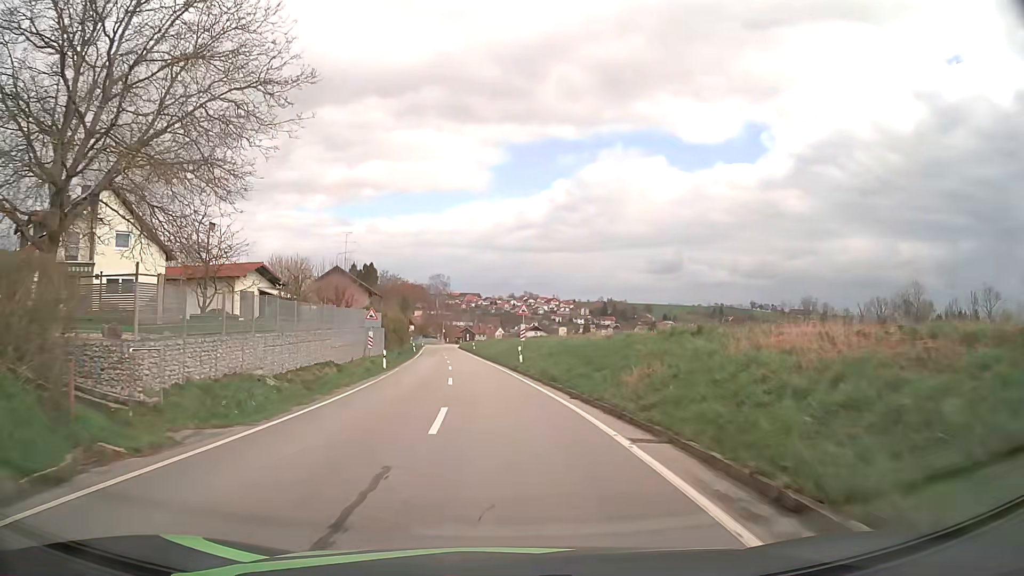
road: tertiary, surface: asphalt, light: Day
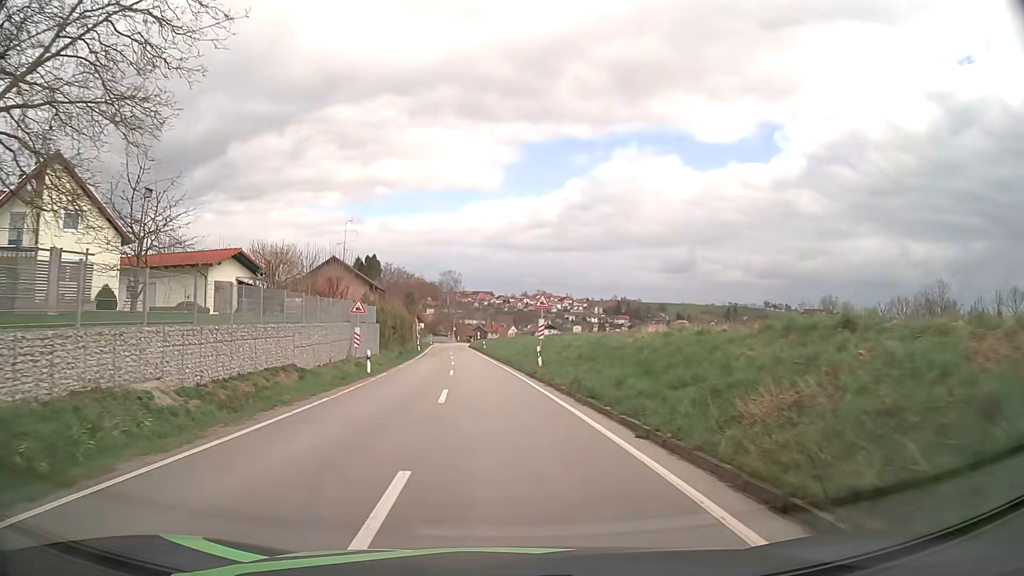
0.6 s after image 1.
(-0.1, +7.1) m; -1°
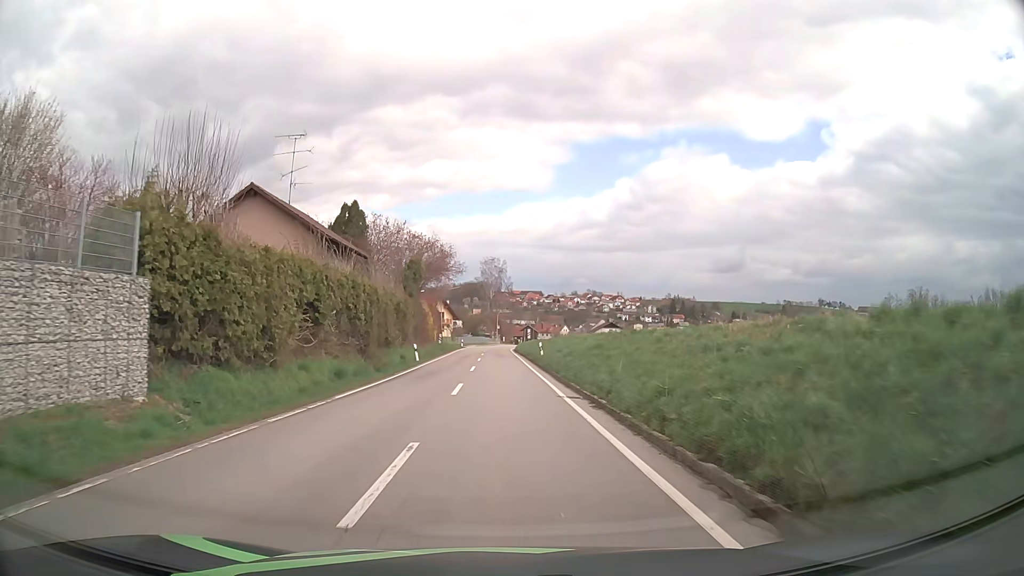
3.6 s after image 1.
(-1.3, +33.9) m; -4°
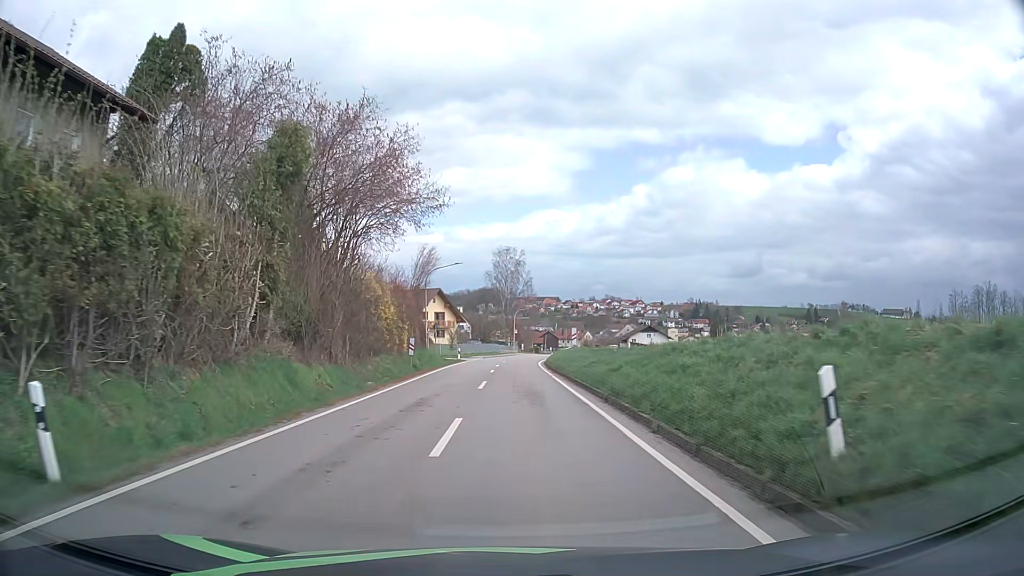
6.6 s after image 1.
(-0.5, +32.5) m; -1°
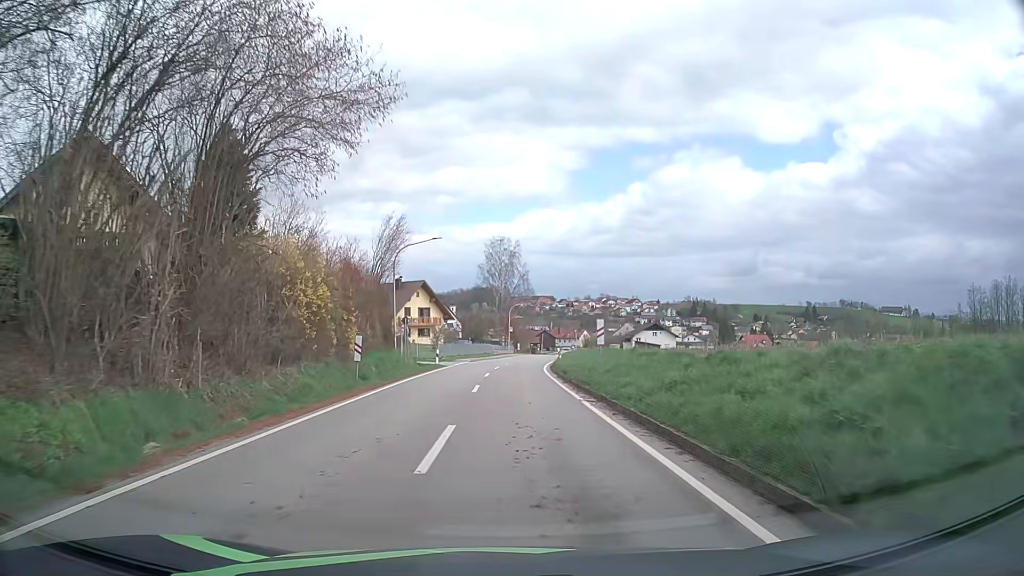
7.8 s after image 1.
(0.0, +13.0) m; 0°
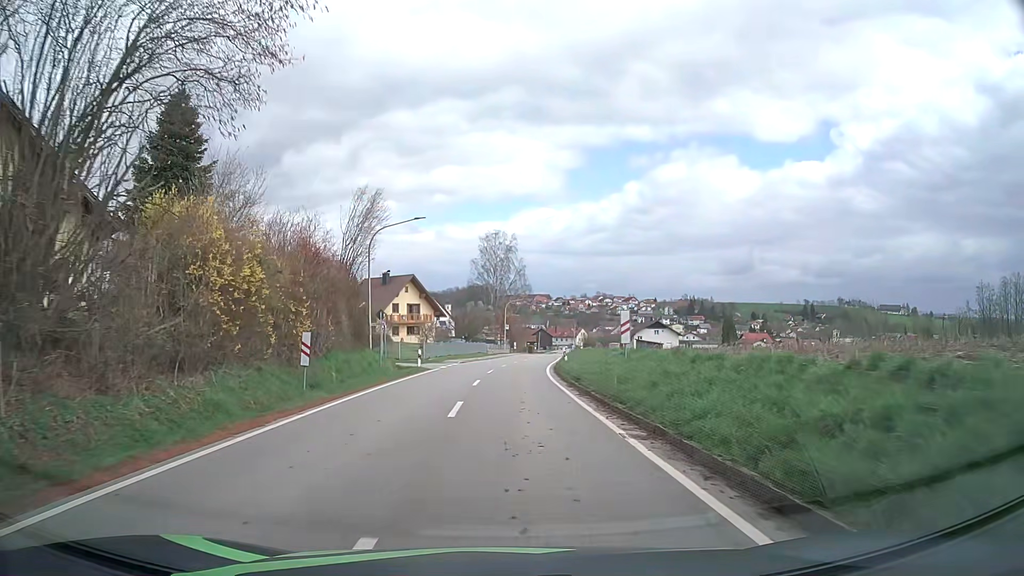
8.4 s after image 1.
(0.0, +6.4) m; +1°
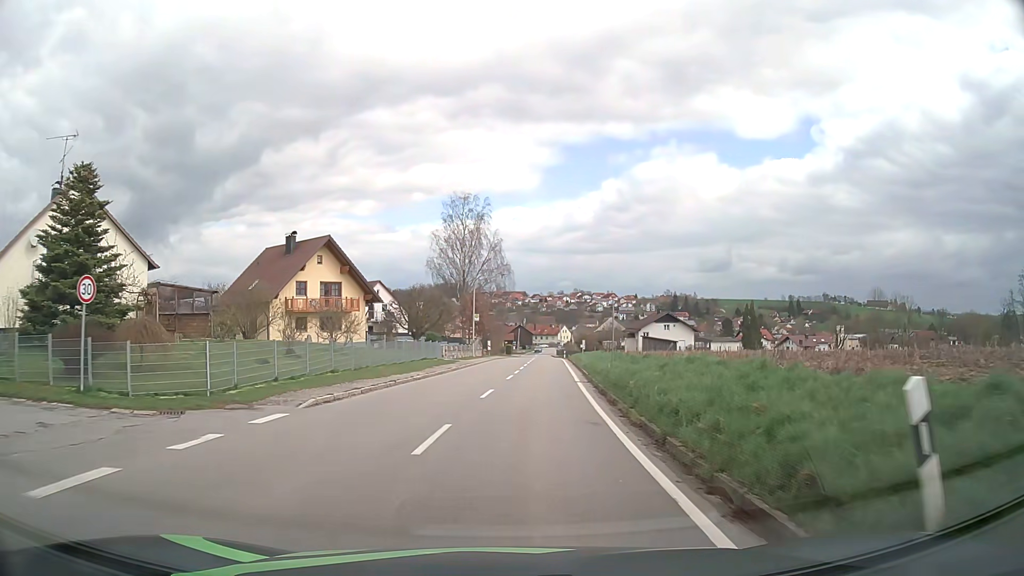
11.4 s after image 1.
(+0.4, +30.8) m; +2°
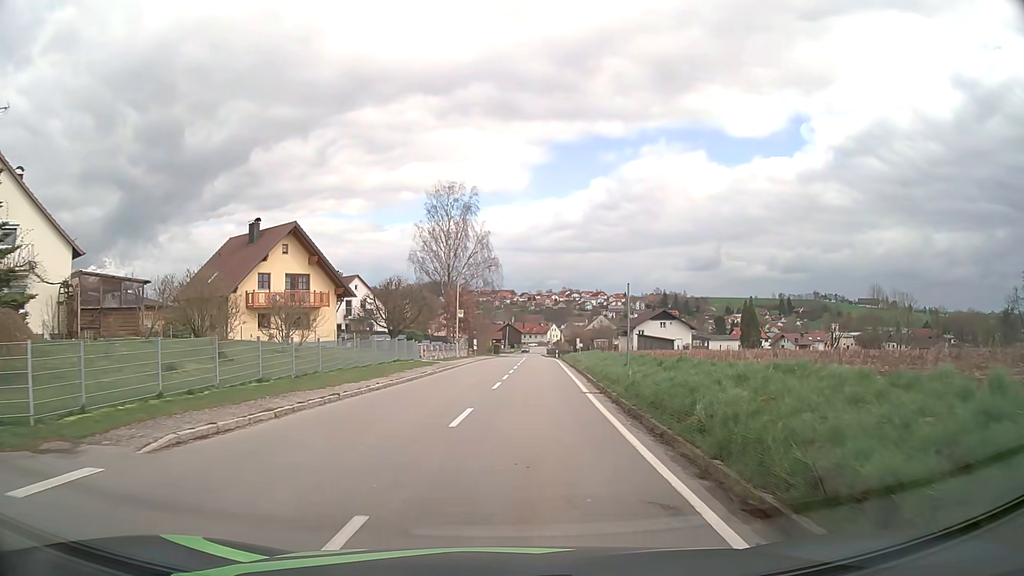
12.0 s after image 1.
(0.0, +6.0) m; +1°
